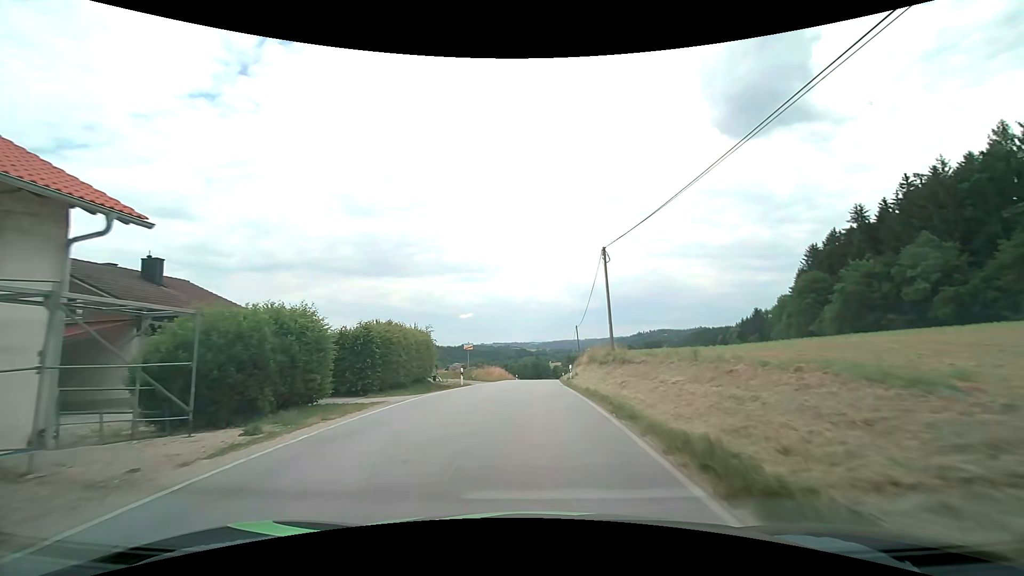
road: secondary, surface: asphalt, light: Day
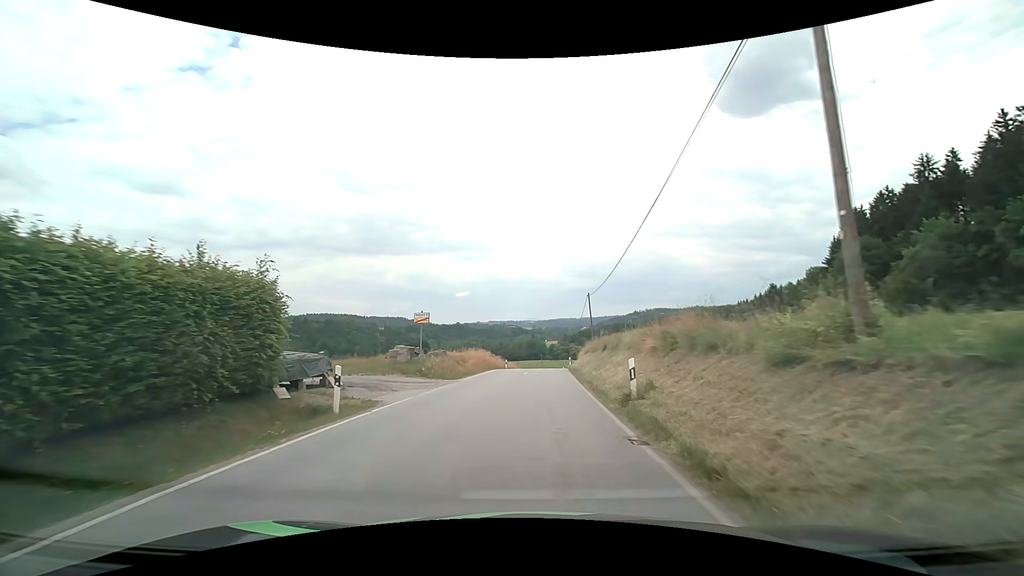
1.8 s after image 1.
(-0.1, +19.6) m; 0°
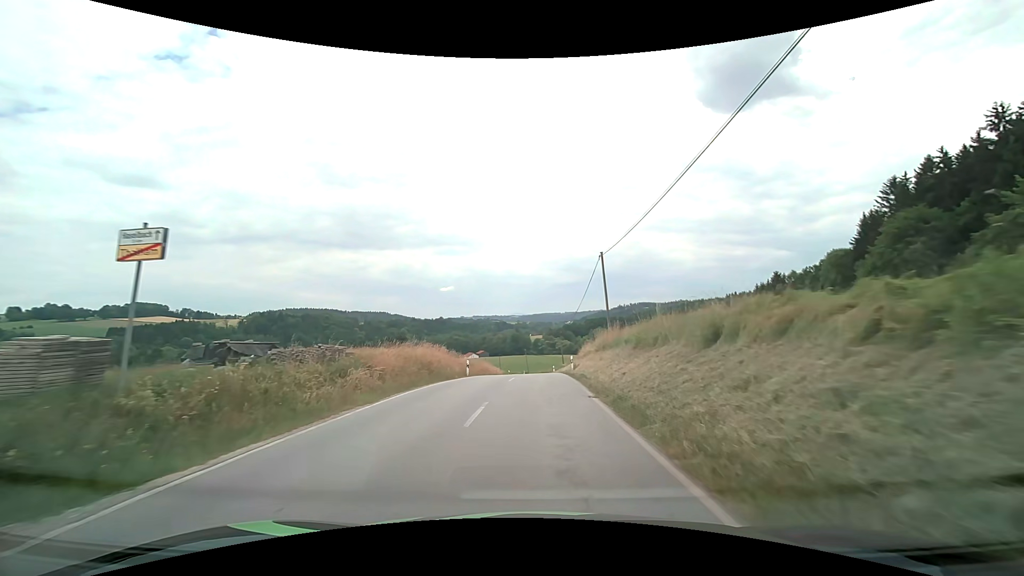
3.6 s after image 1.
(+0.4, +20.4) m; +2°
